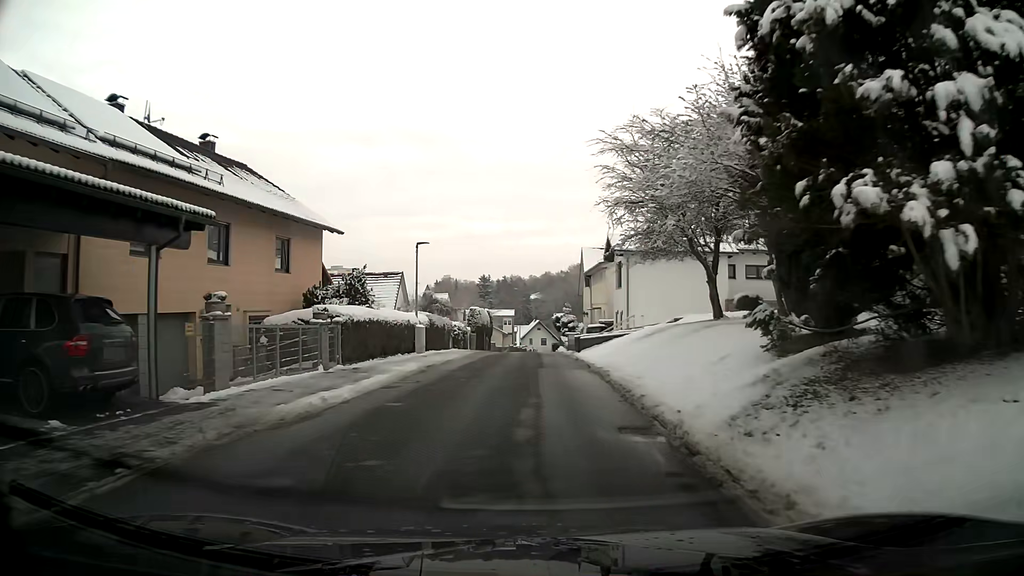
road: residential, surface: asphalt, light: Day
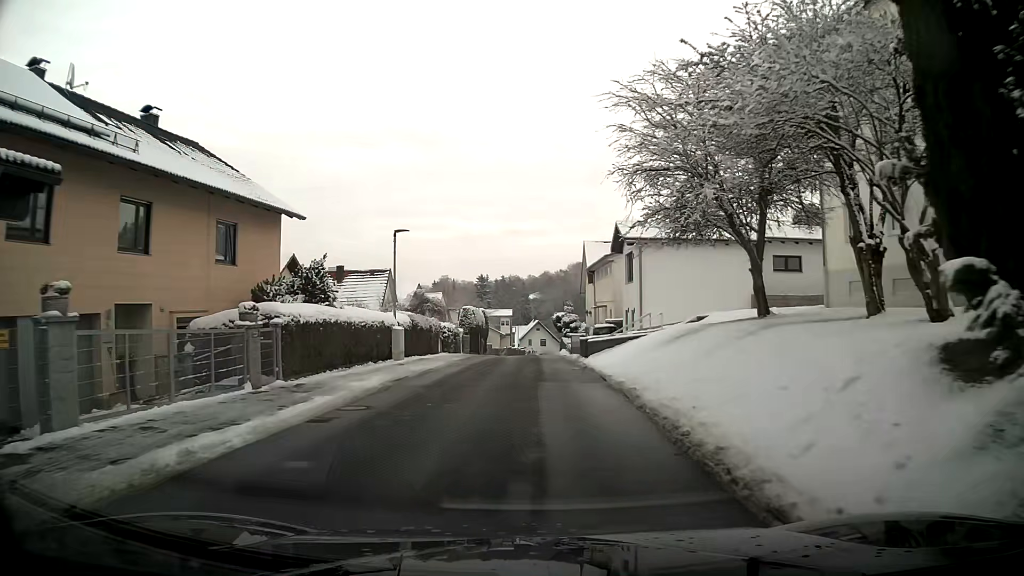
(0.0, +4.7) m; 0°
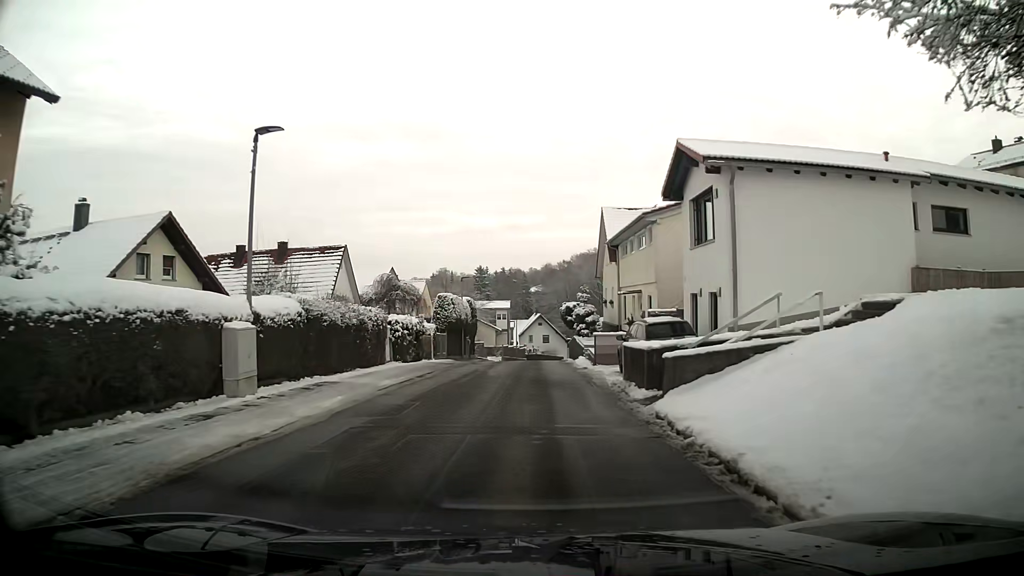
(+0.1, +14.2) m; 0°
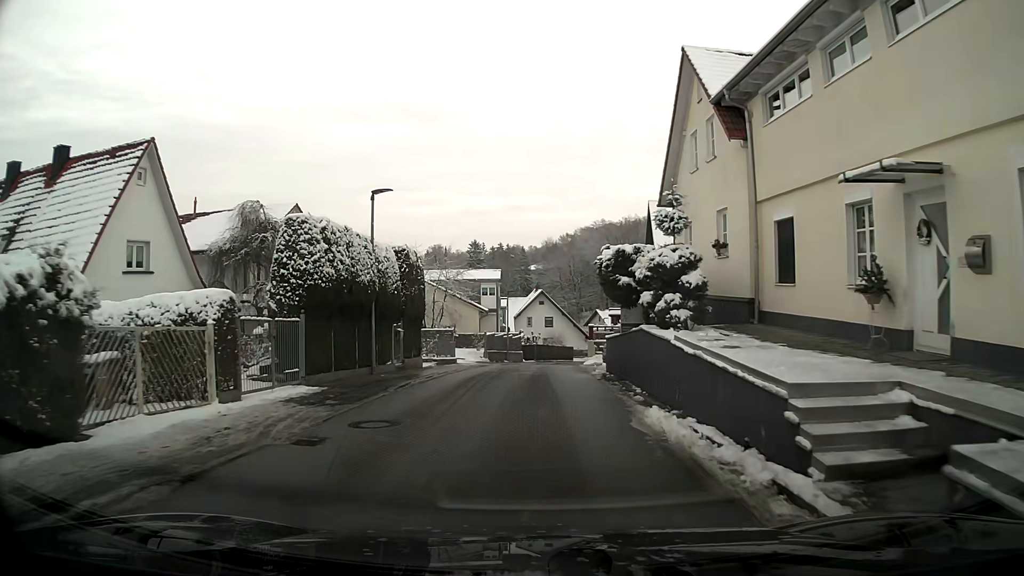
(+0.1, +23.9) m; +1°
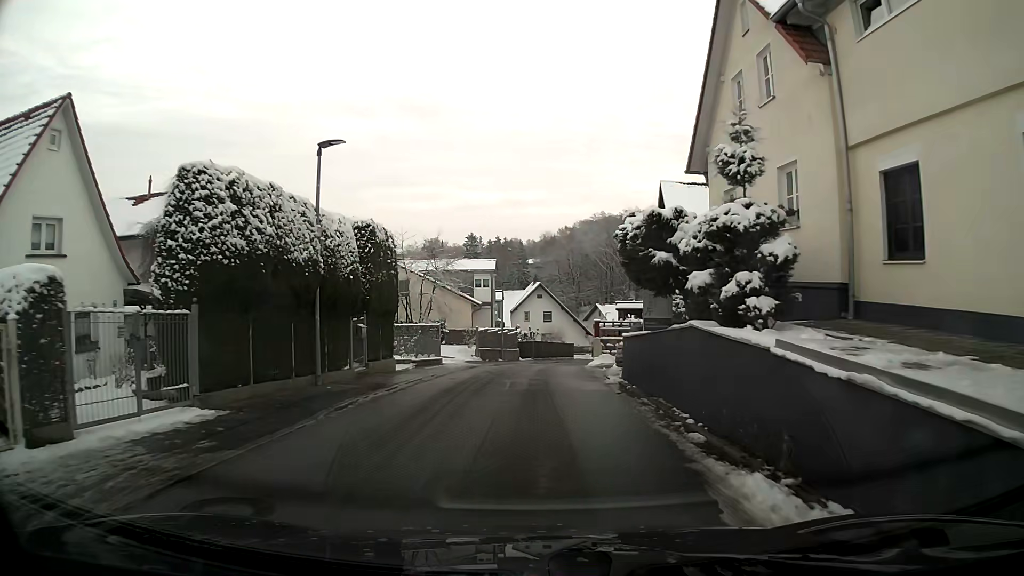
(0.0, +4.8) m; -1°
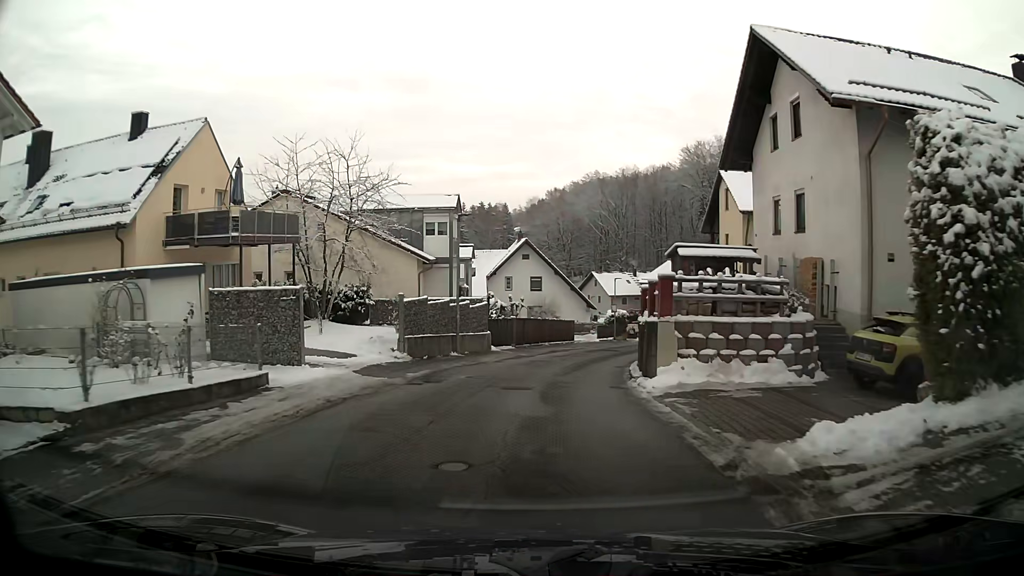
(+0.1, +19.4) m; +1°
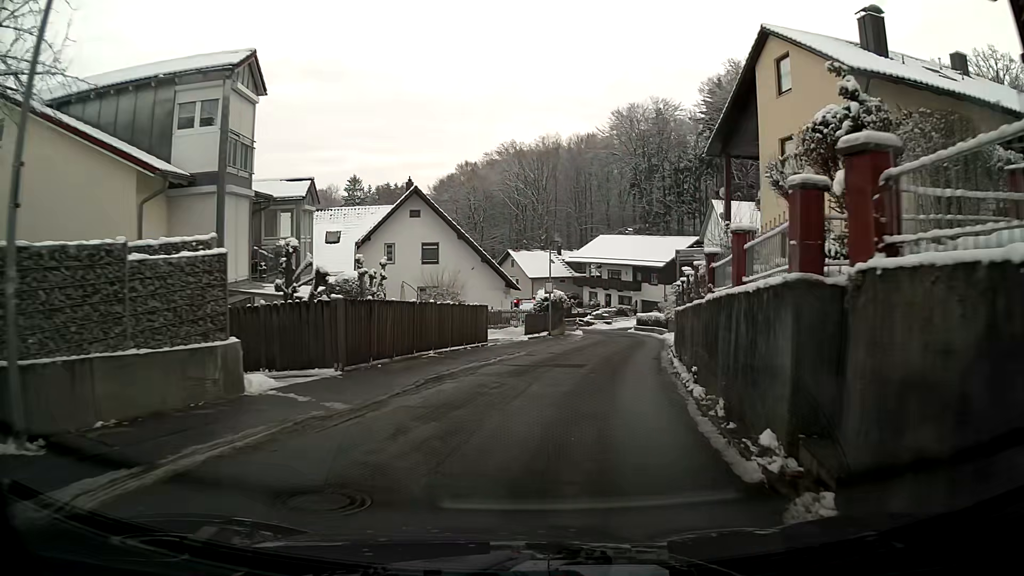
(+1.1, +19.6) m; +8°
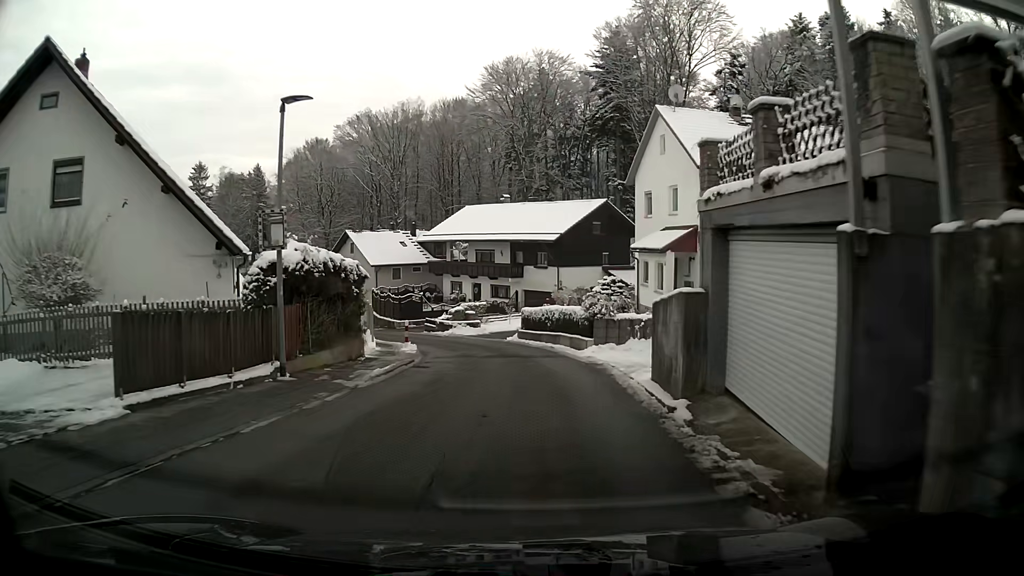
(+2.6, +24.2) m; +9°
